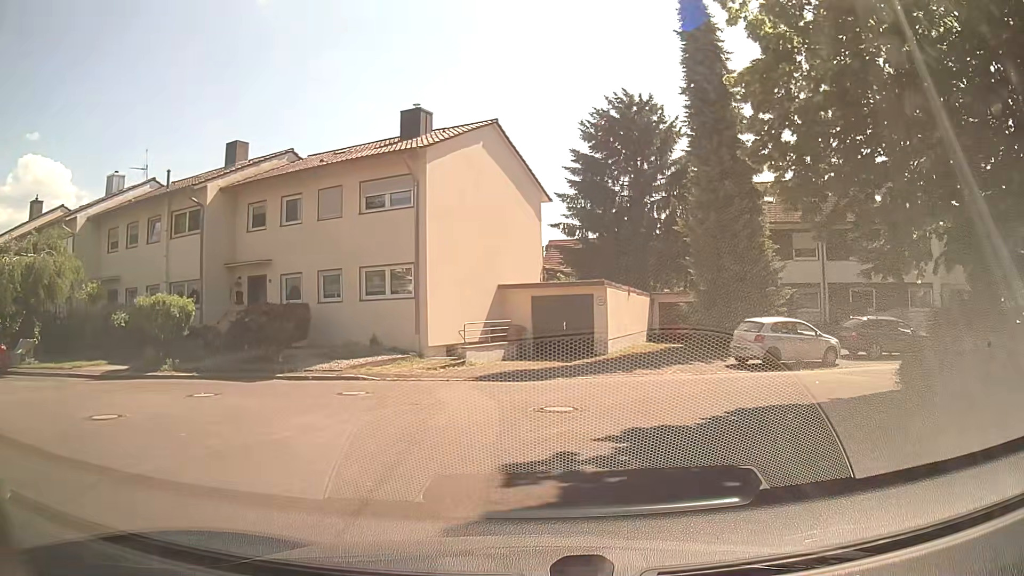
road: residential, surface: asphalt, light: Day
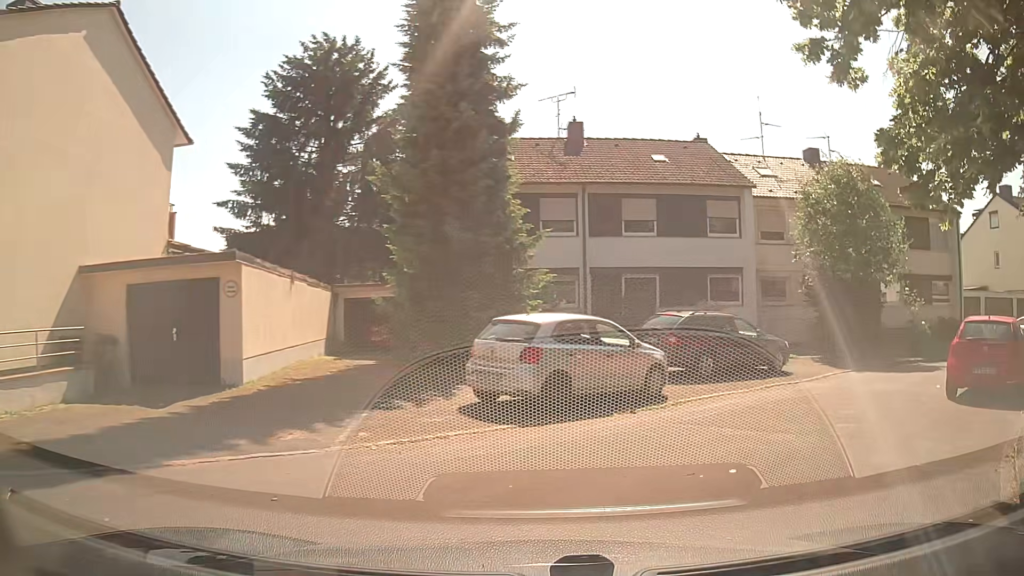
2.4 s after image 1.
(+1.5, +10.0) m; +25°
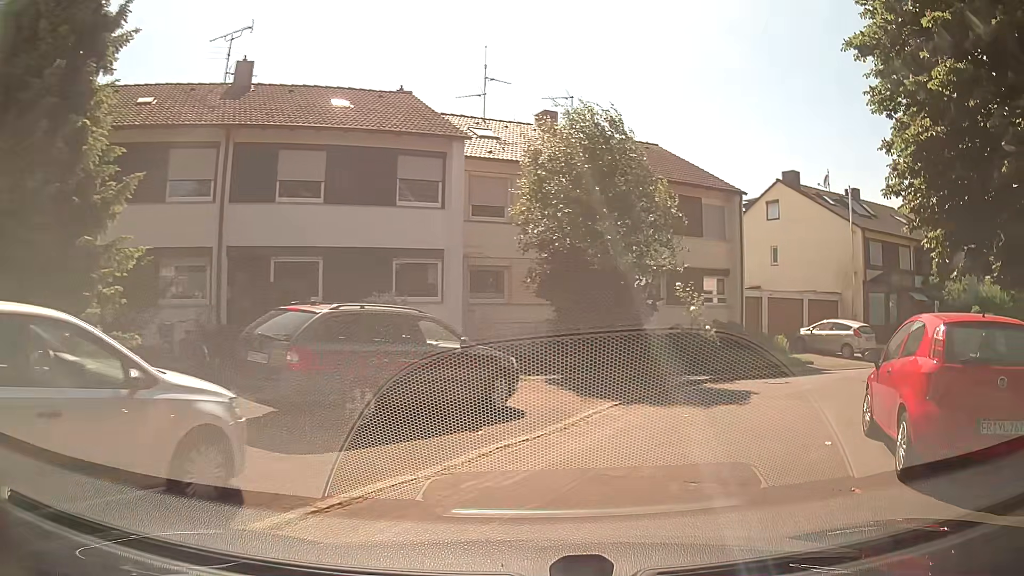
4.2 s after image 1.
(+1.7, +7.2) m; +26°
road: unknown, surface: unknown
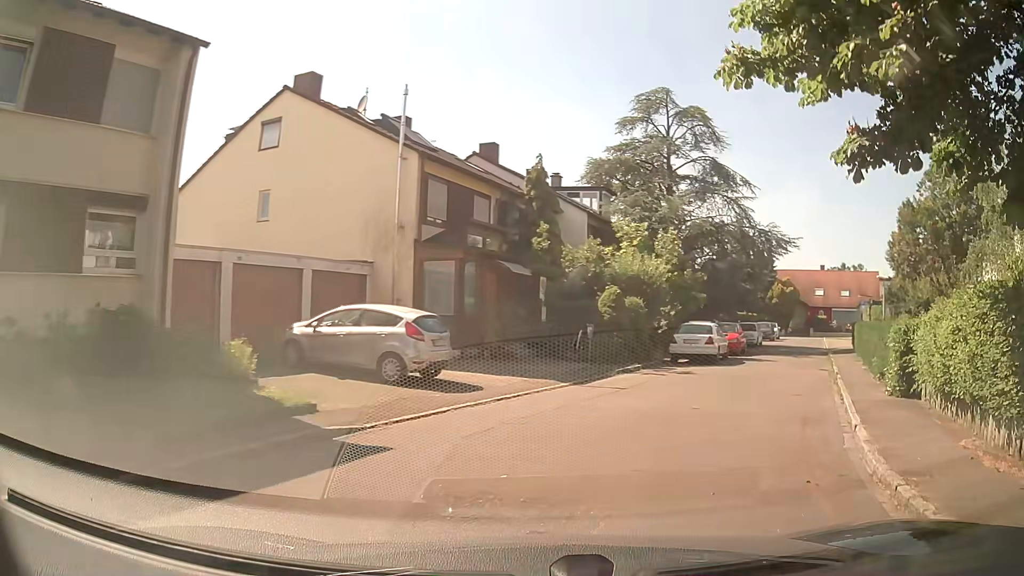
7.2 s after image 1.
(+4.5, +13.5) m; +39°
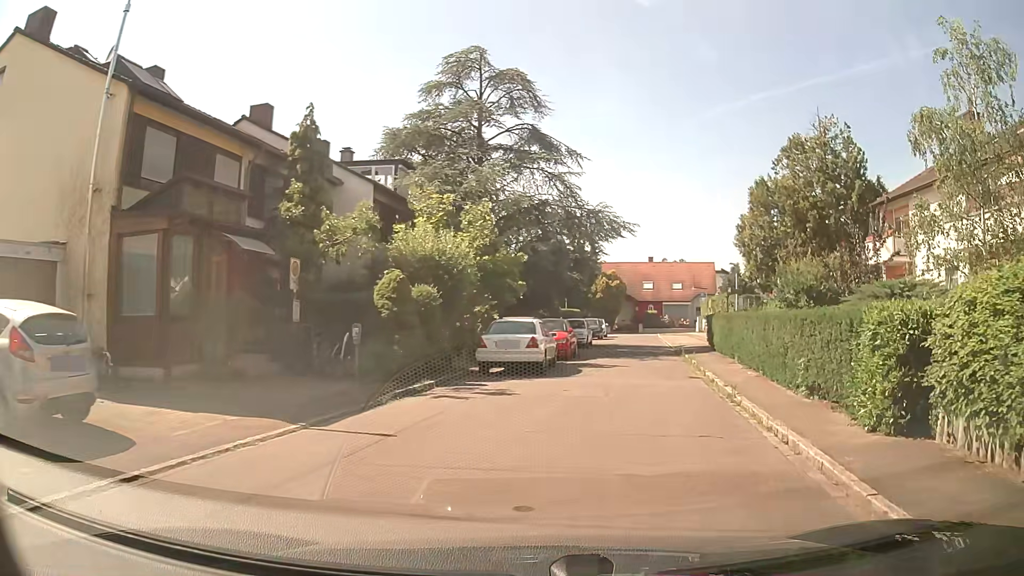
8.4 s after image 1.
(+1.2, +6.3) m; +16°
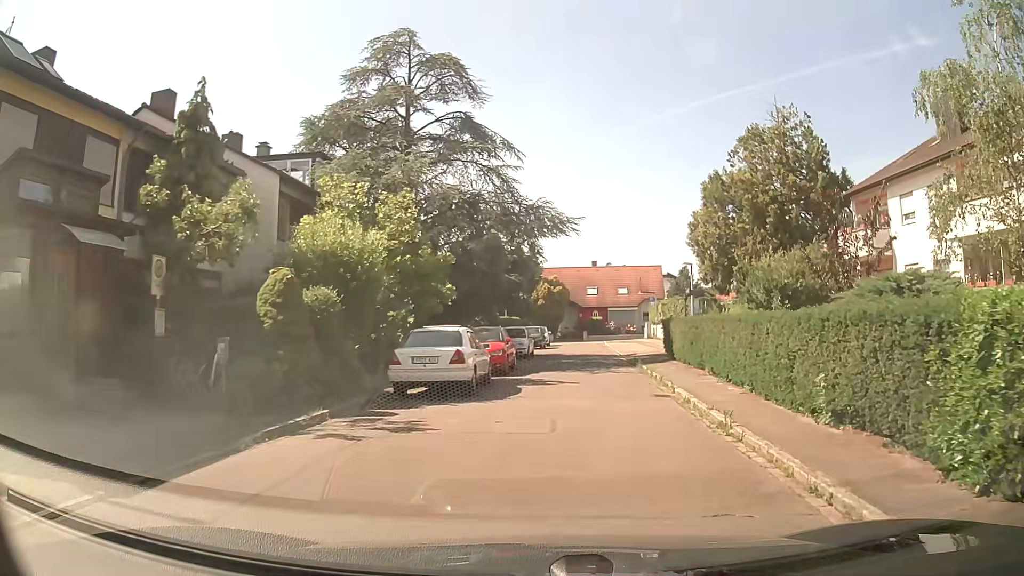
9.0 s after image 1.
(+0.3, +3.5) m; +6°
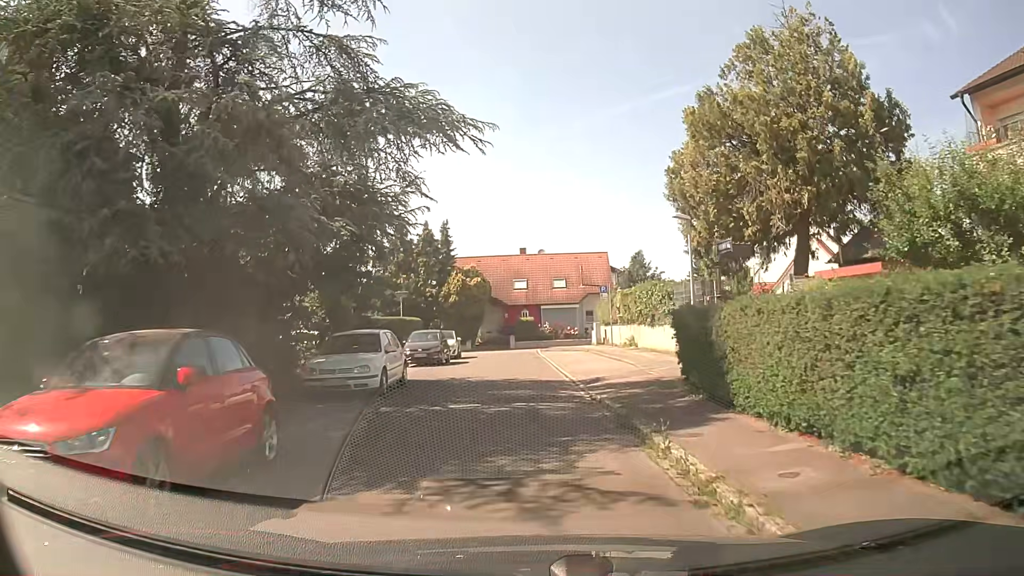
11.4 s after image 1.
(+1.4, +15.4) m; +5°
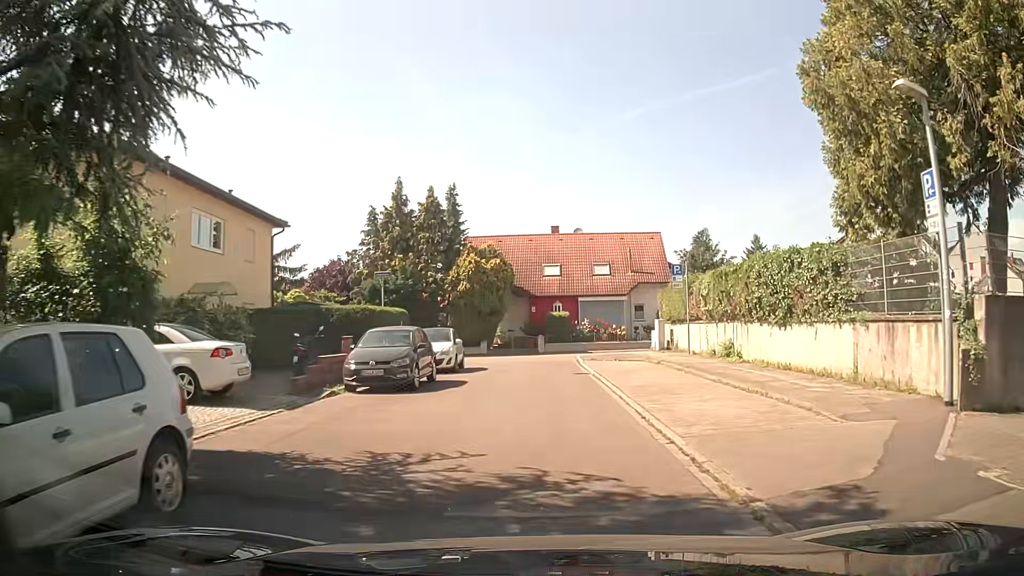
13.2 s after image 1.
(-0.2, +12.3) m; -1°
(0, +10) (0, +20) (0, +30) (-6, +37) (-16, +38) (-26, +39) (-36, +40) (-46, +41) (-51, +33) (-53, +23) m
